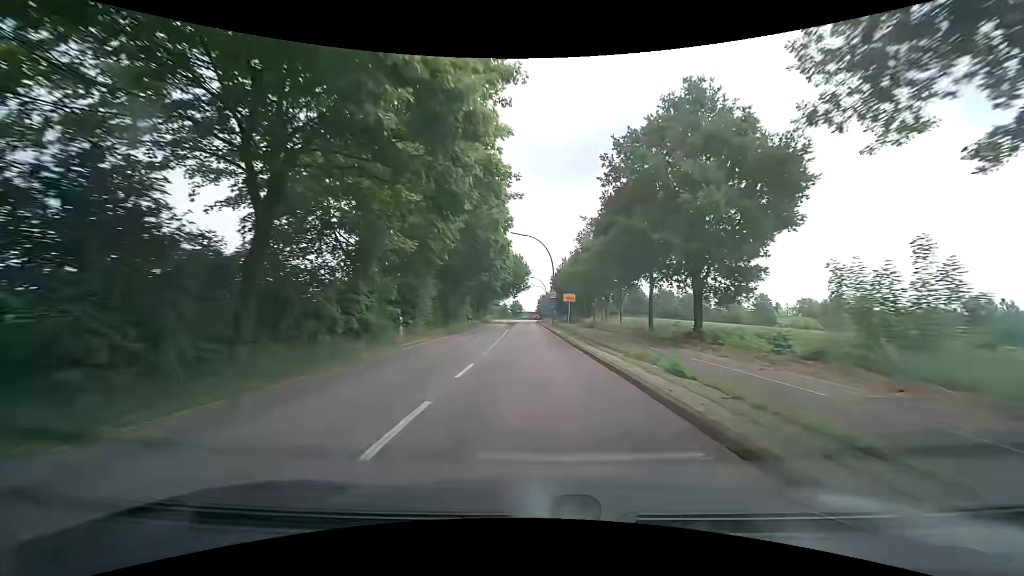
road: secondary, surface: asphalt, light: Day
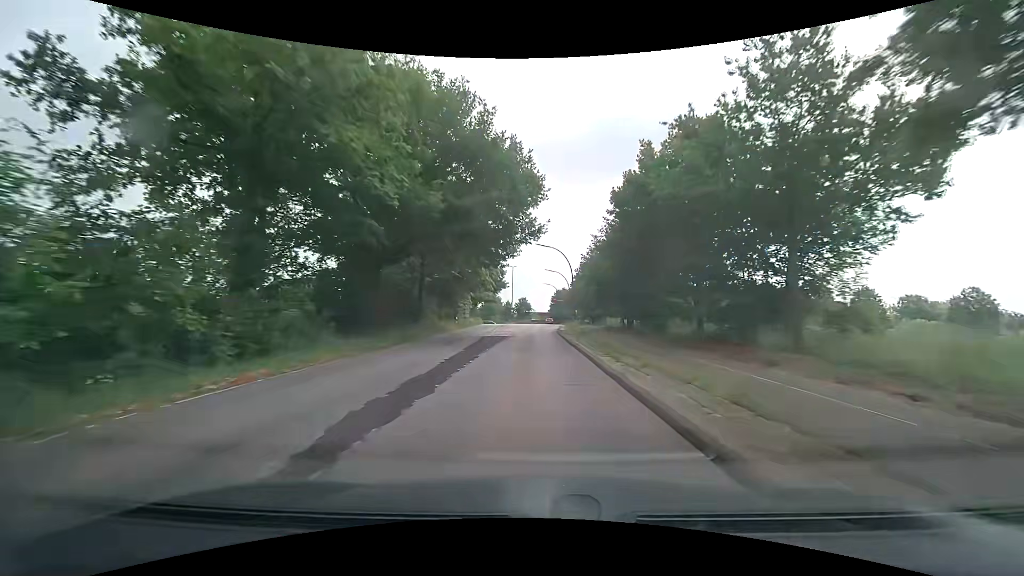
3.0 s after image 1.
(-0.5, +52.7) m; -2°
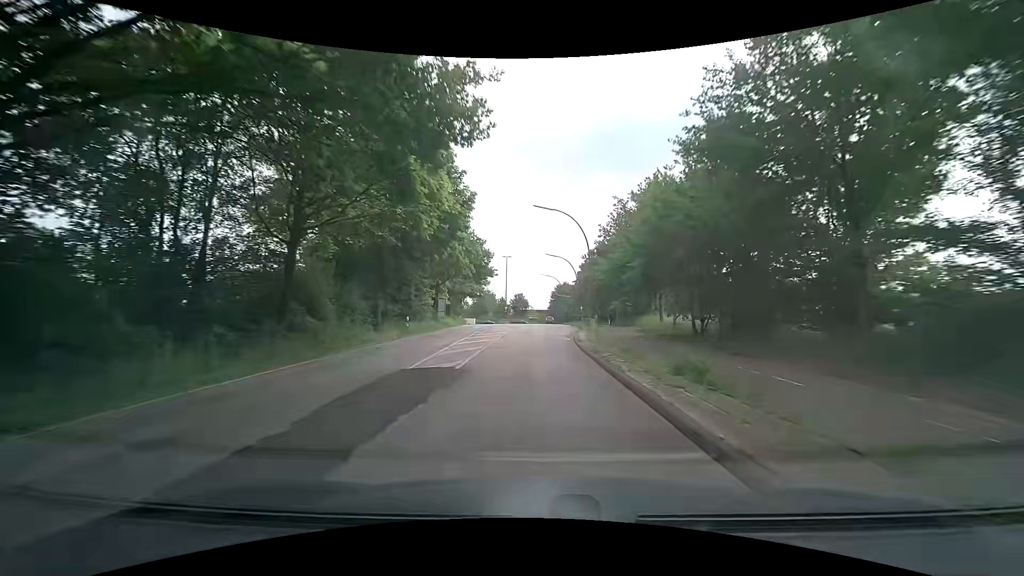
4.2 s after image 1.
(+0.3, +20.1) m; +1°
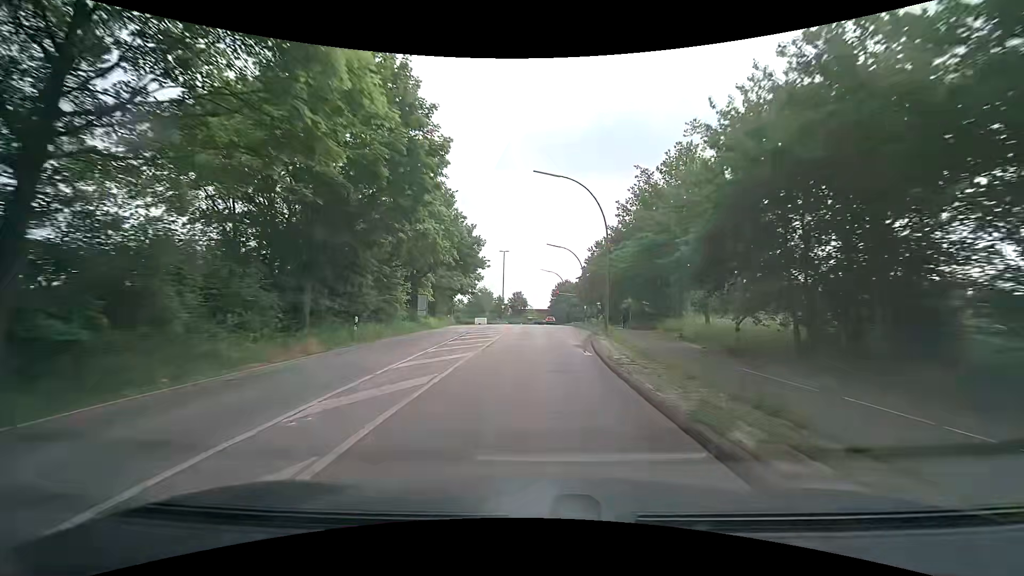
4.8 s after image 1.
(-0.1, +9.6) m; 0°
